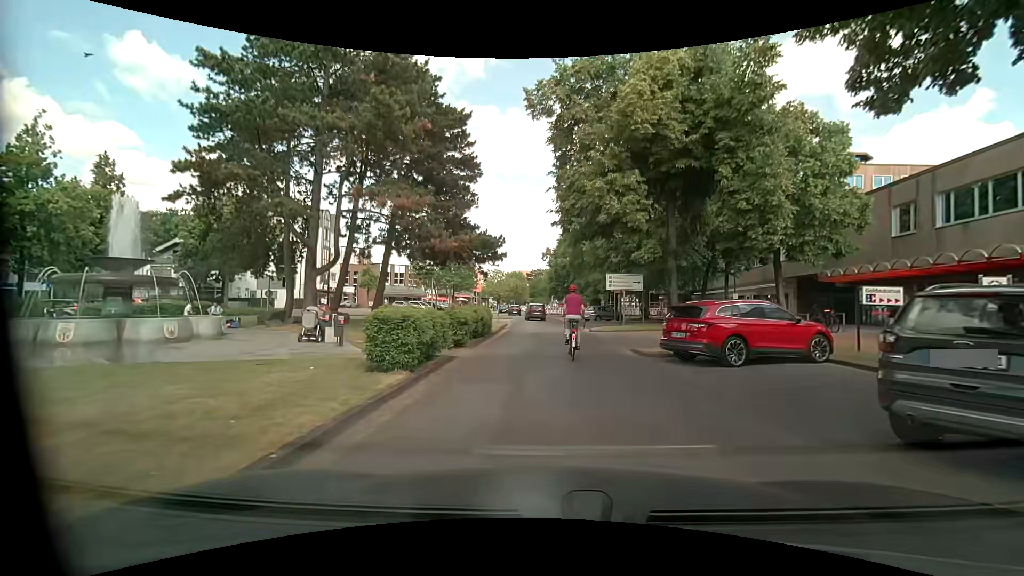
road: residential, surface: asphalt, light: Day
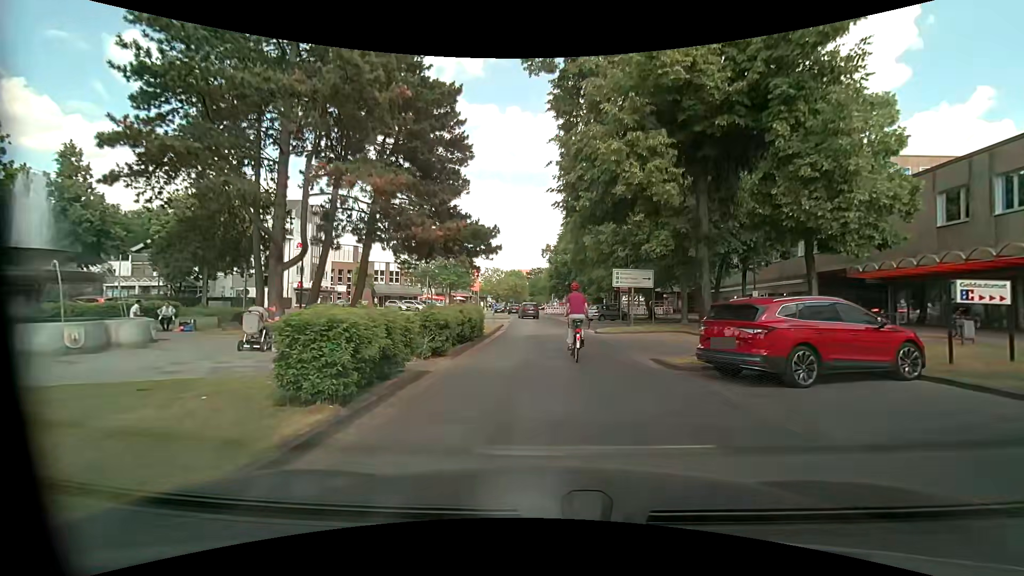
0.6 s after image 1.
(+0.1, +3.1) m; +2°
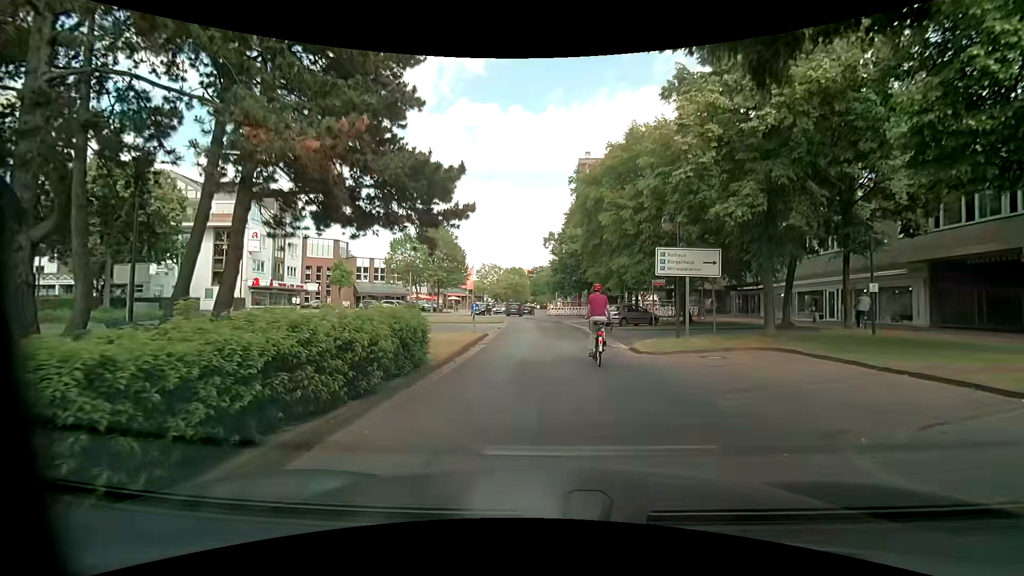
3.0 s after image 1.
(-0.2, +10.4) m; -1°
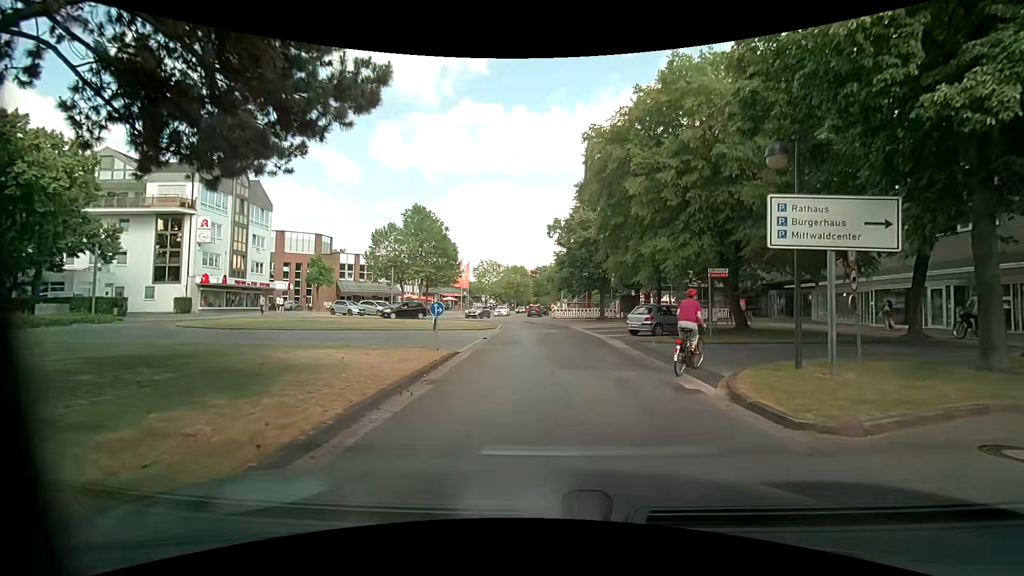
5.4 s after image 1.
(-0.1, +8.9) m; -2°
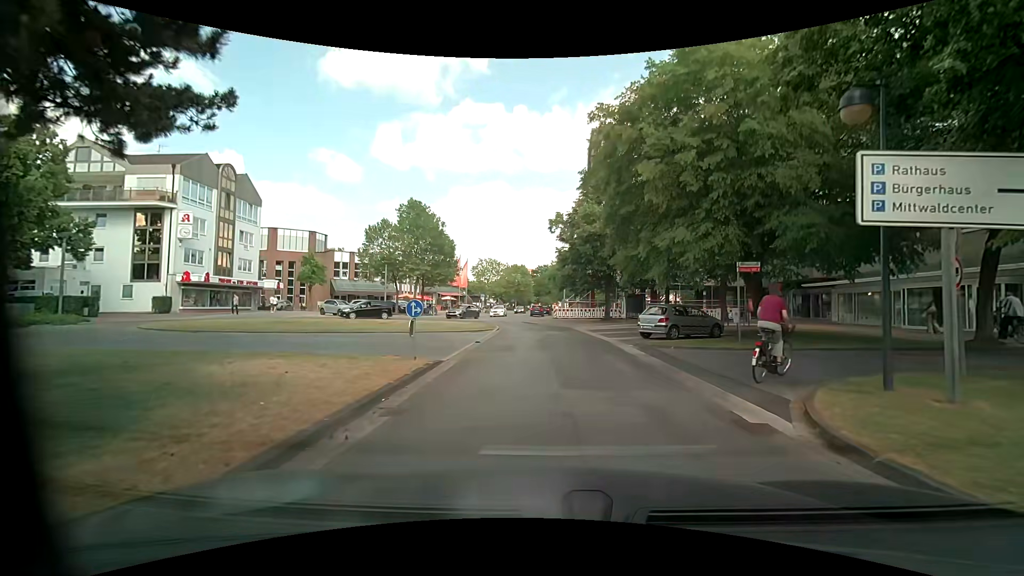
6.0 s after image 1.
(0.0, +2.7) m; +2°
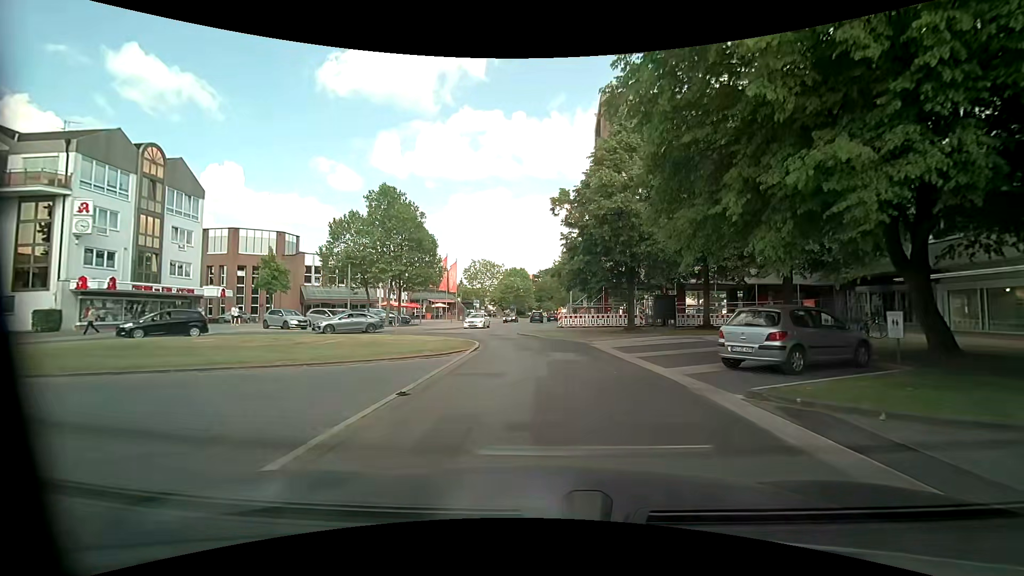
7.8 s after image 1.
(-0.1, +10.2) m; -2°
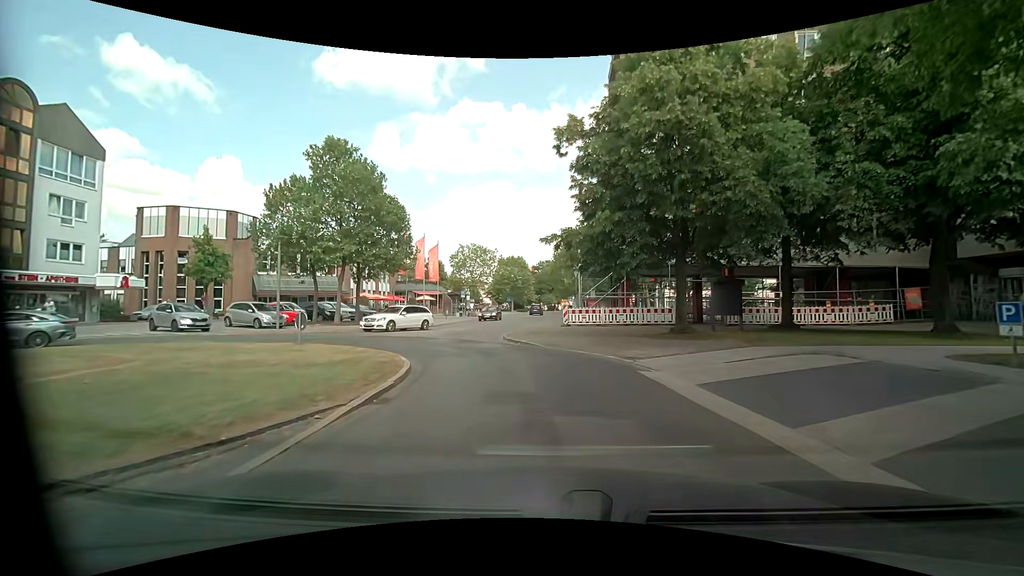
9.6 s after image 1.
(+0.2, +10.8) m; 0°
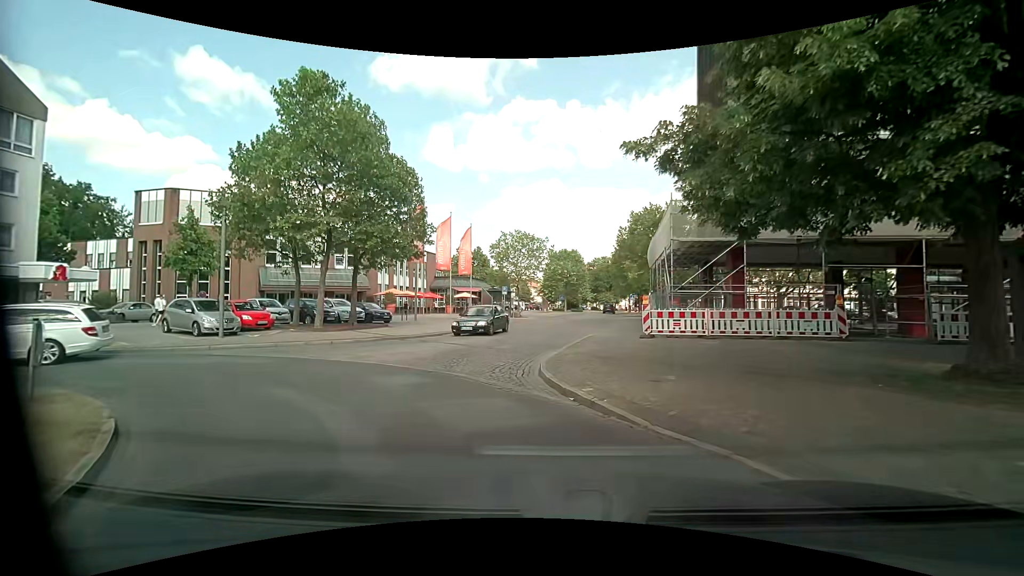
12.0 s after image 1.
(-0.1, +10.3) m; -4°
(-3, +9) (-12, +13) (-21, +9) (-25, 0) (-27, -10) (-28, -20) (-30, -30) (-31, -40) (-32, -50) (-34, -60) m
